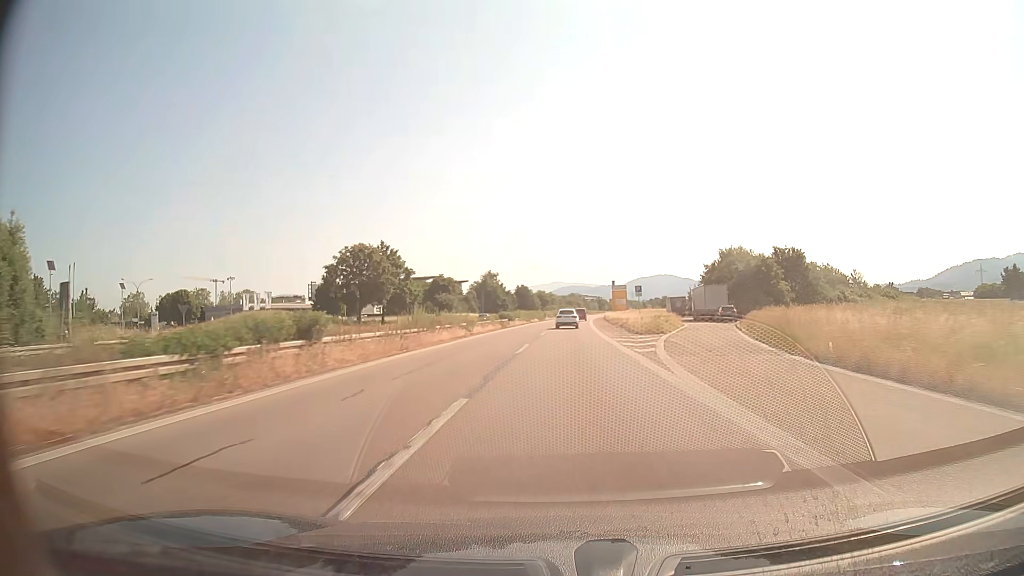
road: trunk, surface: asphalt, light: Day
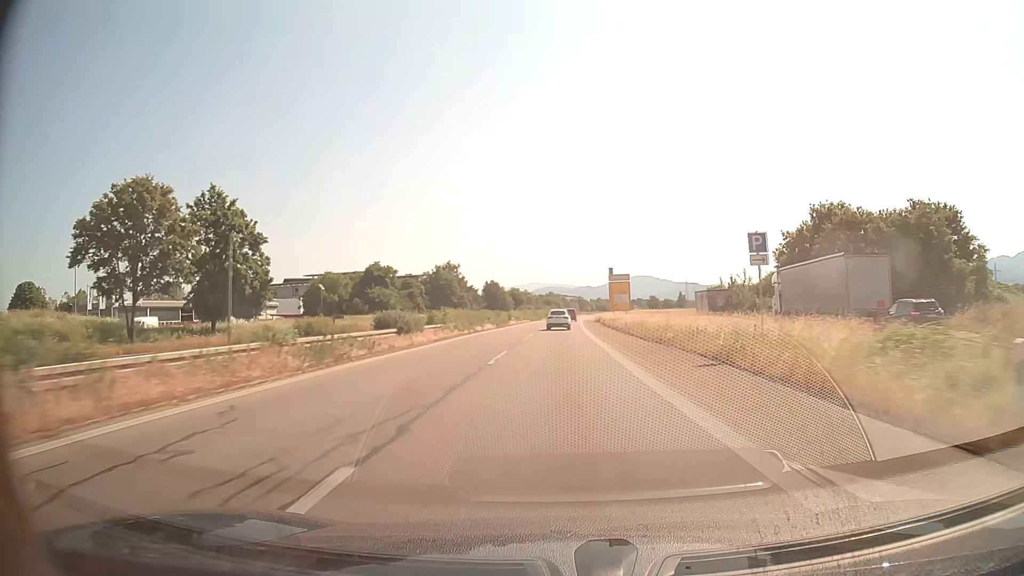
(+0.8, +40.8) m; +2°
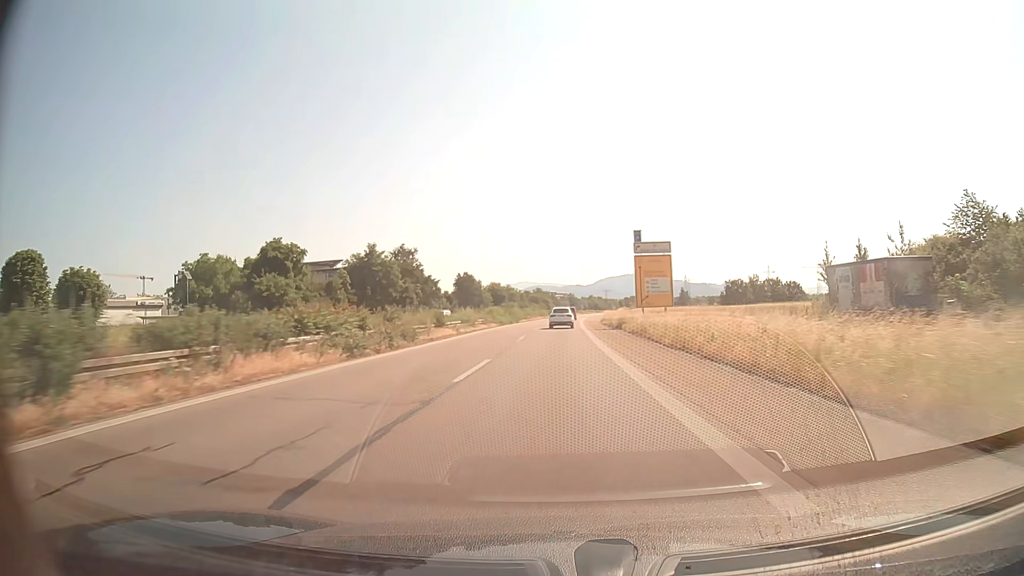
(+0.3, +40.9) m; +1°
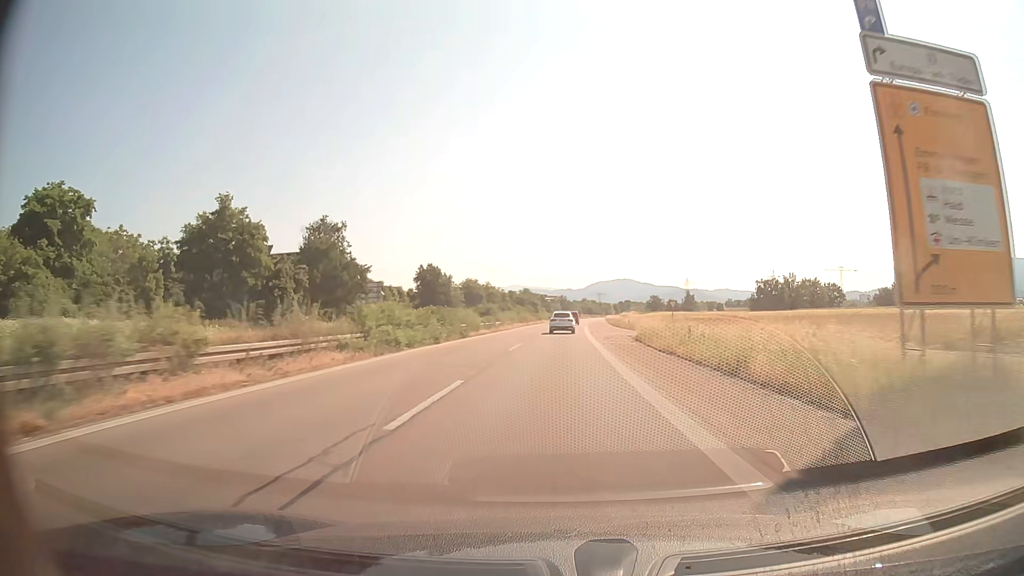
(+0.3, +41.1) m; +1°
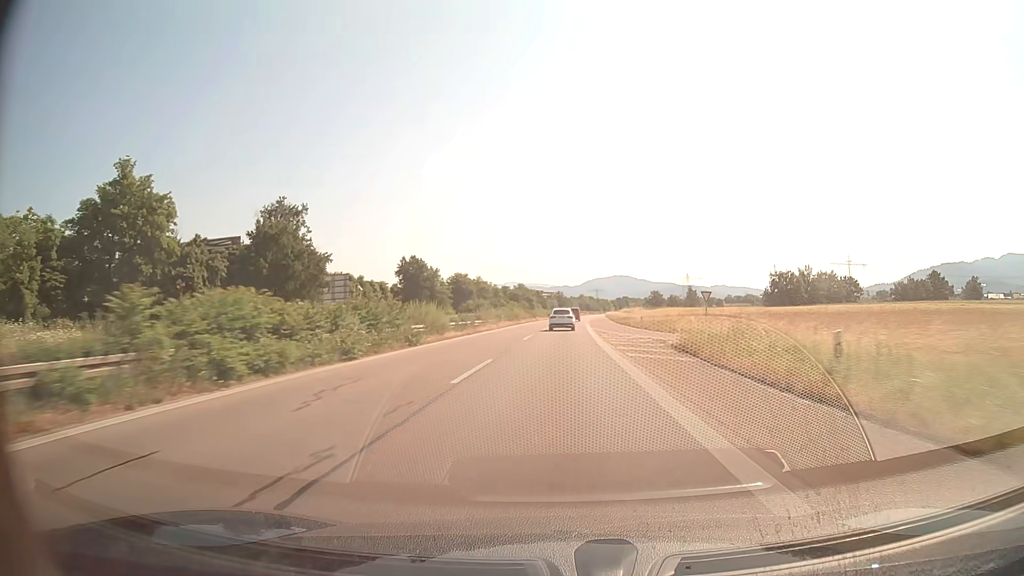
(+0.1, +13.7) m; 0°
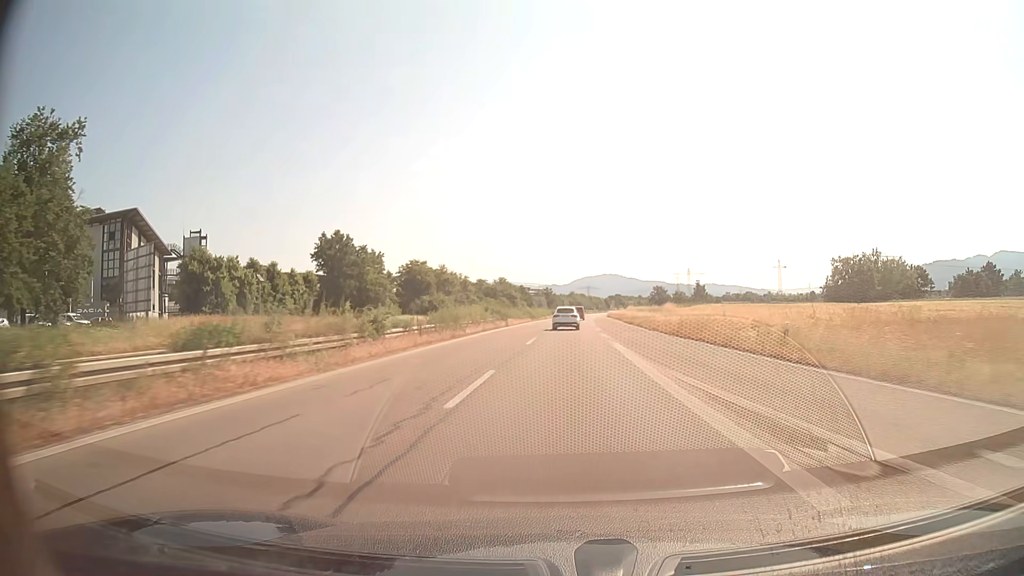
(+0.4, +41.1) m; +1°
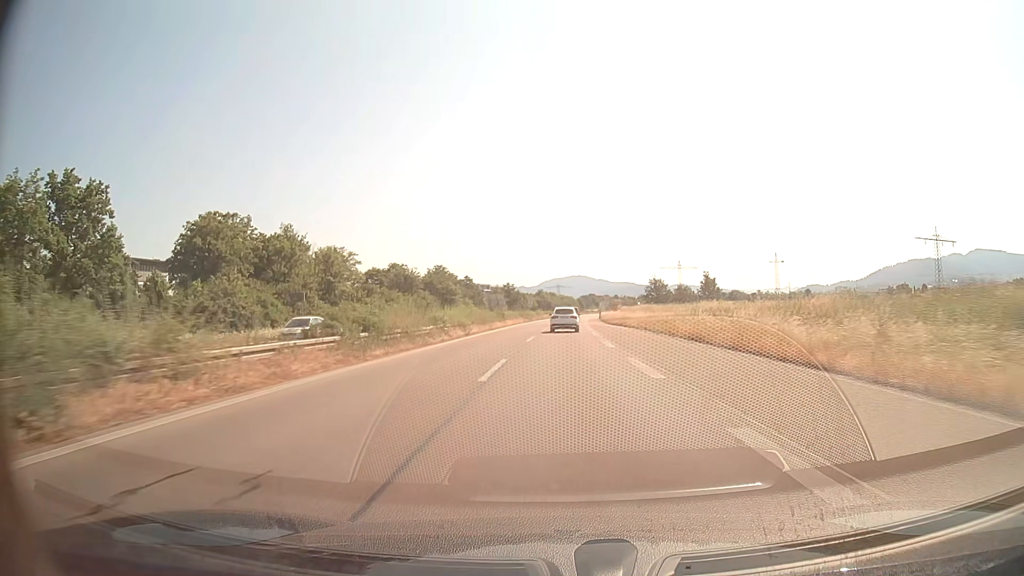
(+1.5, +68.4) m; +3°
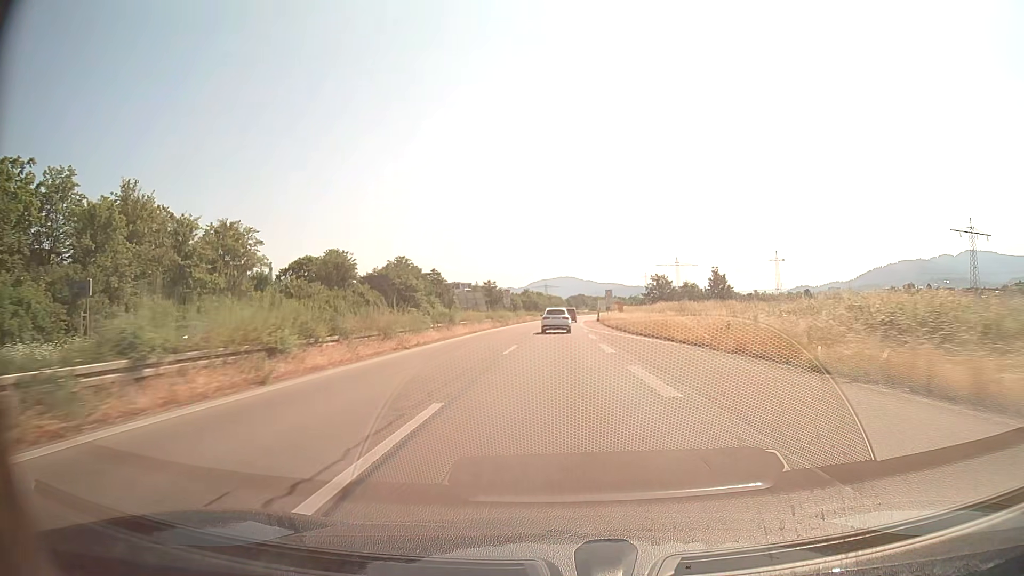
(+0.2, +27.3) m; +1°
(0, +10) (0, +20) (0, +30) (0, +40) (+1, +50) (+1, +60) (+1, +70) (+1, +80) (+2, +90) (+2, +100) m
